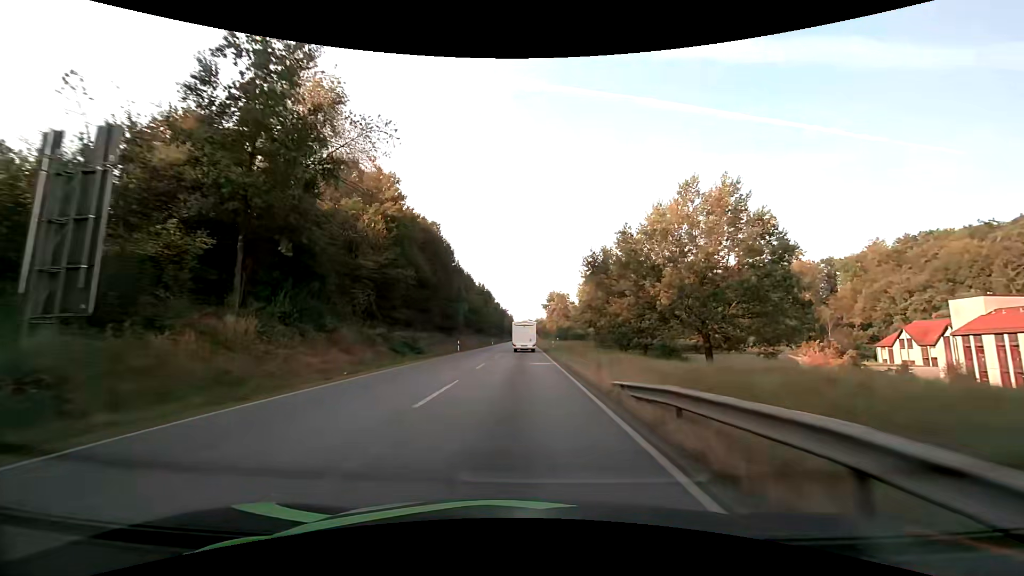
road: primary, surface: asphalt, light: Day
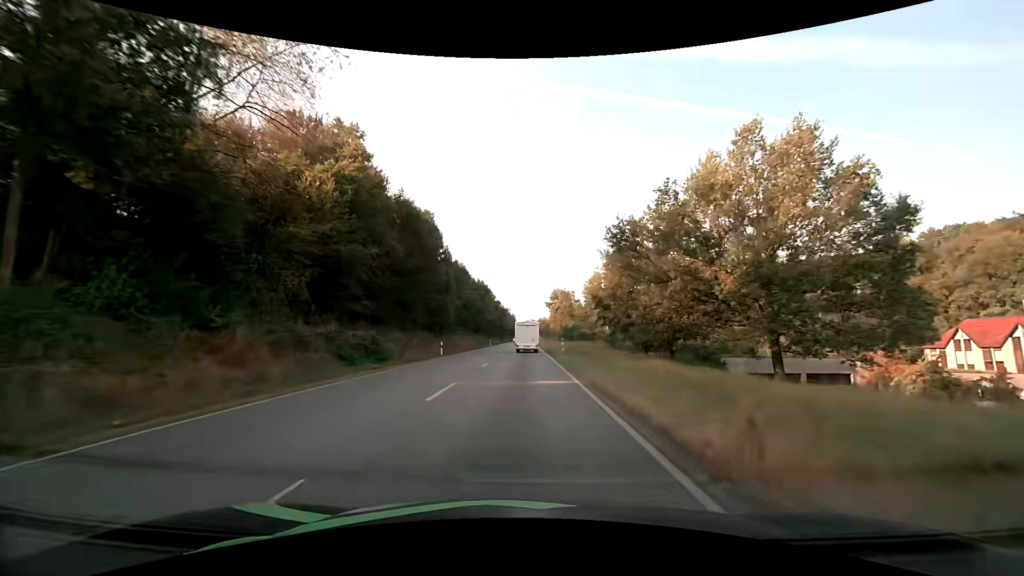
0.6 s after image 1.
(0.0, +10.6) m; 0°
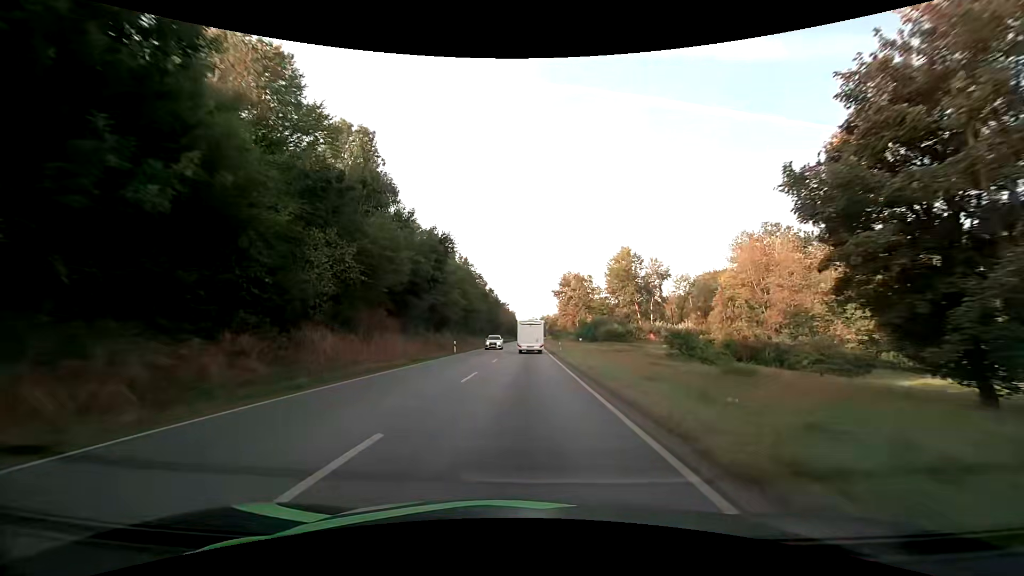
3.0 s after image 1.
(-0.2, +43.1) m; 0°
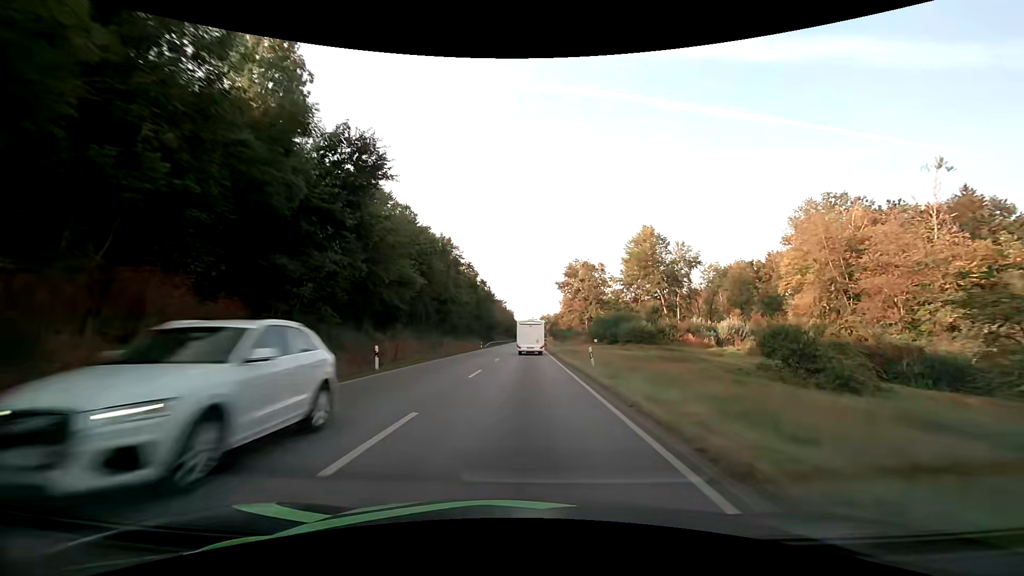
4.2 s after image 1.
(0.0, +21.9) m; 0°
(0, +10) (0, +20) (0, +30) (0, +40) (0, +50) (0, +60) (0, +70) (0, +80) (0, +90) (0, +100) m
